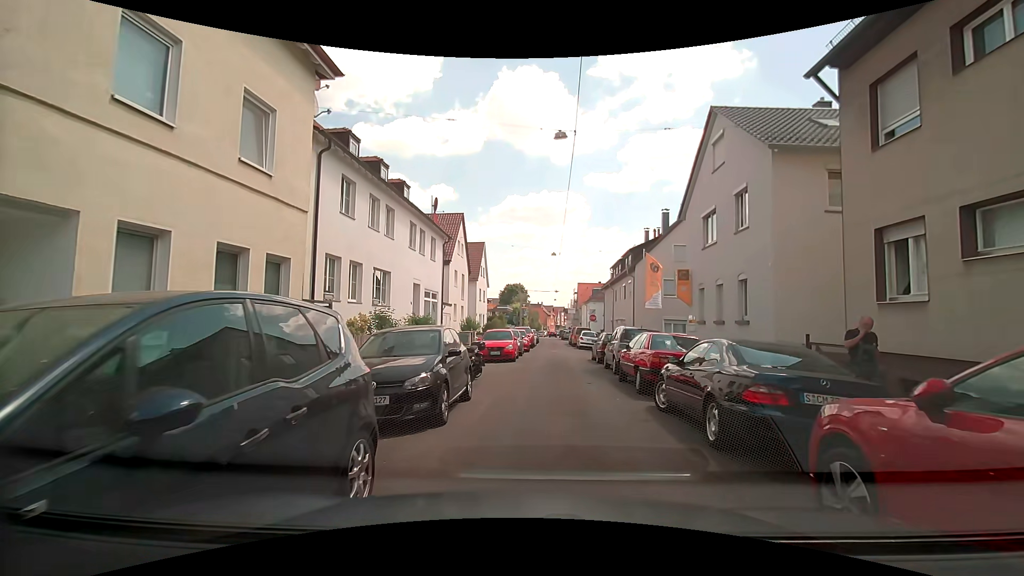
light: Day
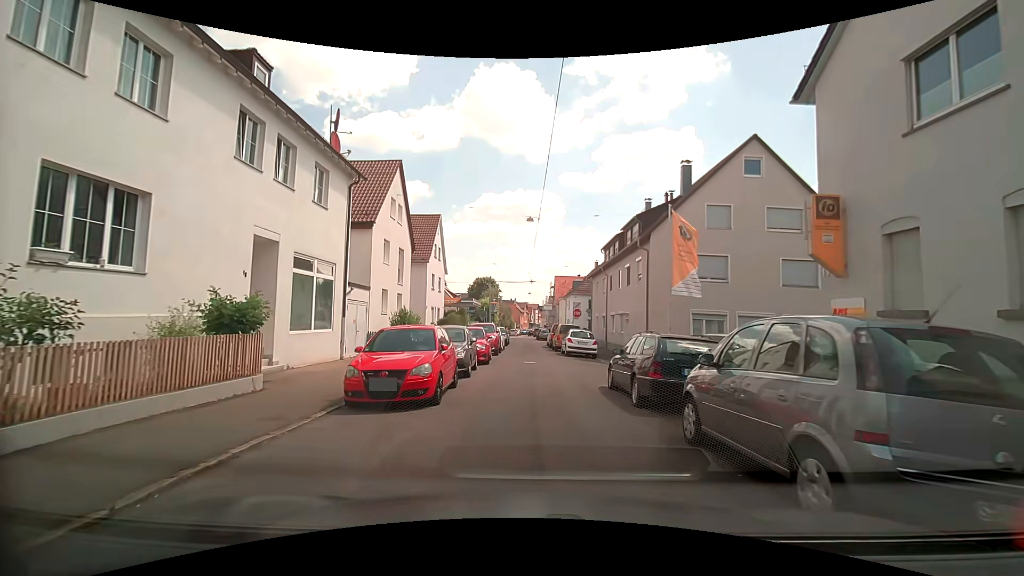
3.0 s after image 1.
(+0.3, +13.1) m; +2°
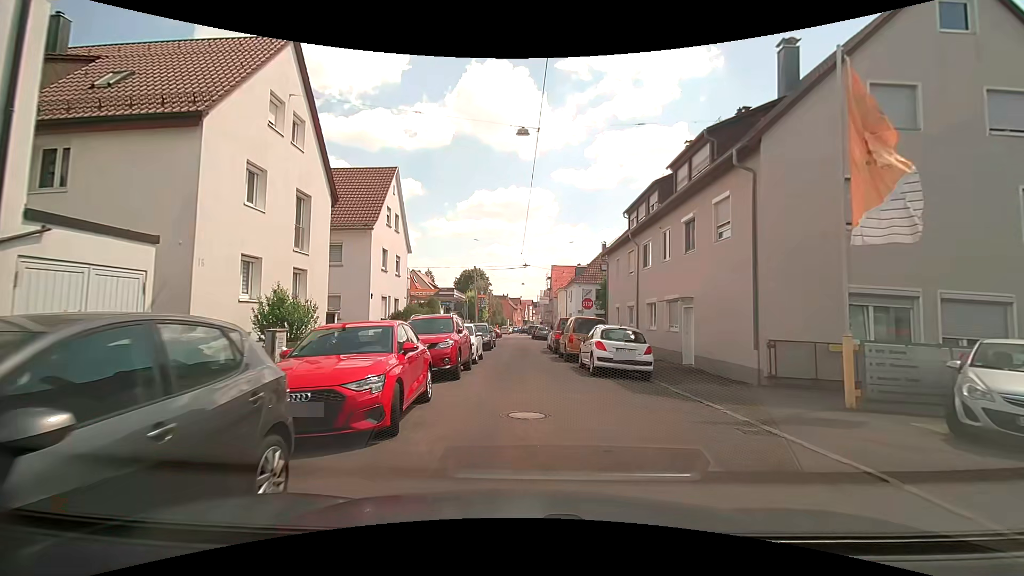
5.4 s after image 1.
(+0.1, +12.9) m; -1°
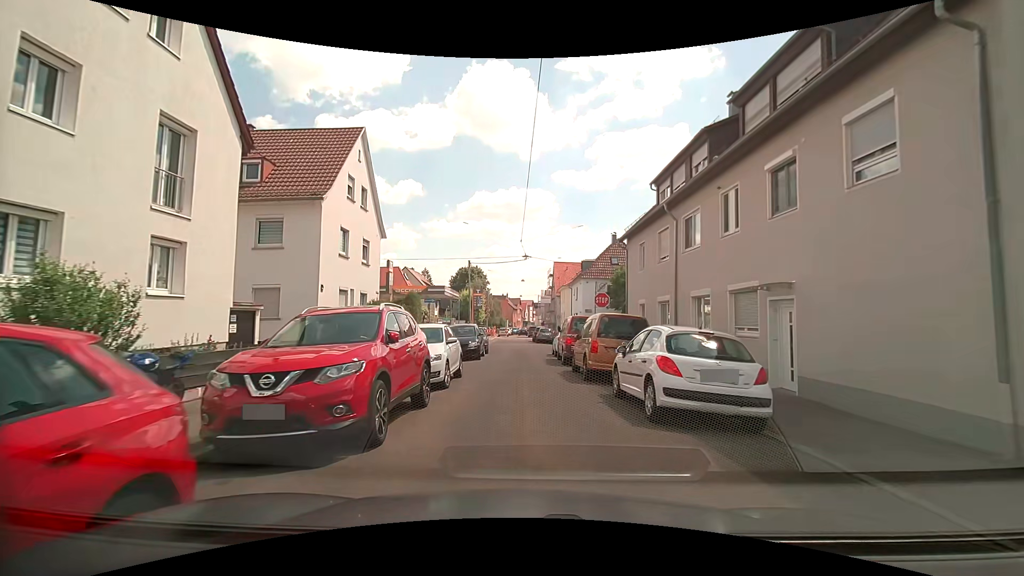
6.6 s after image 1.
(+0.2, +6.7) m; +1°
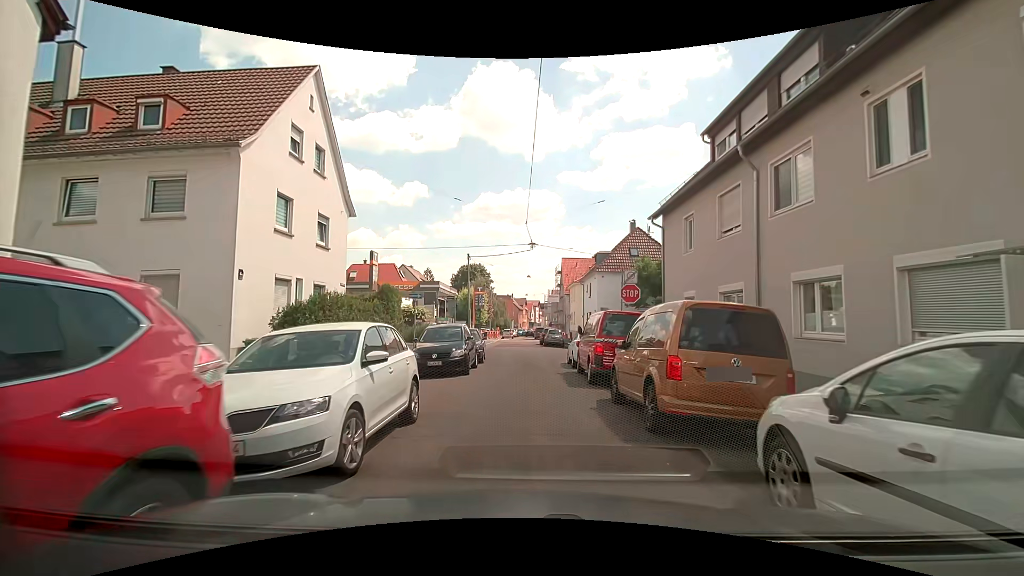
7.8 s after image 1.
(0.0, +6.3) m; 0°
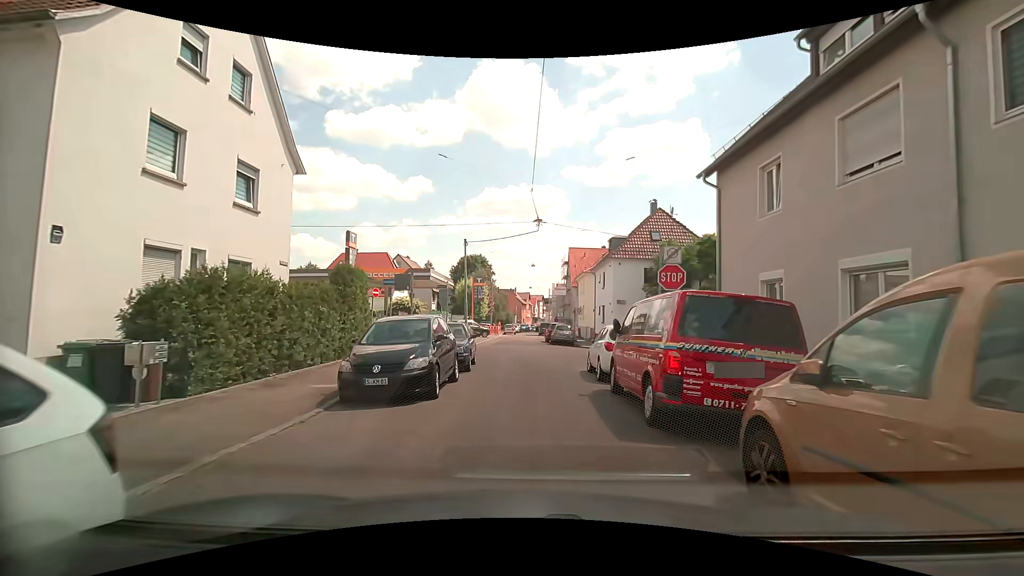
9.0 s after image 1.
(0.0, +5.8) m; -1°
